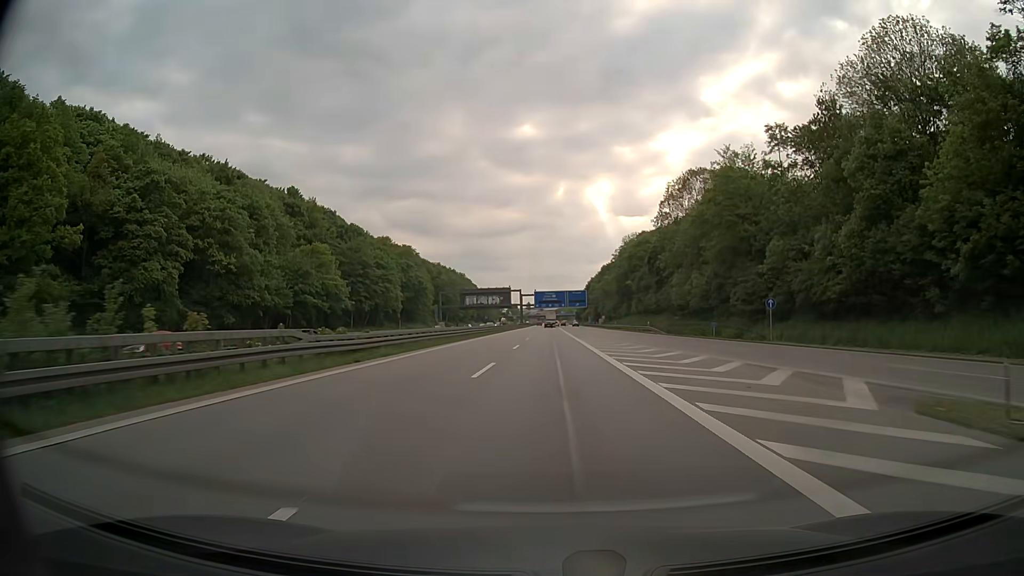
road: motorway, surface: asphalt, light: Day
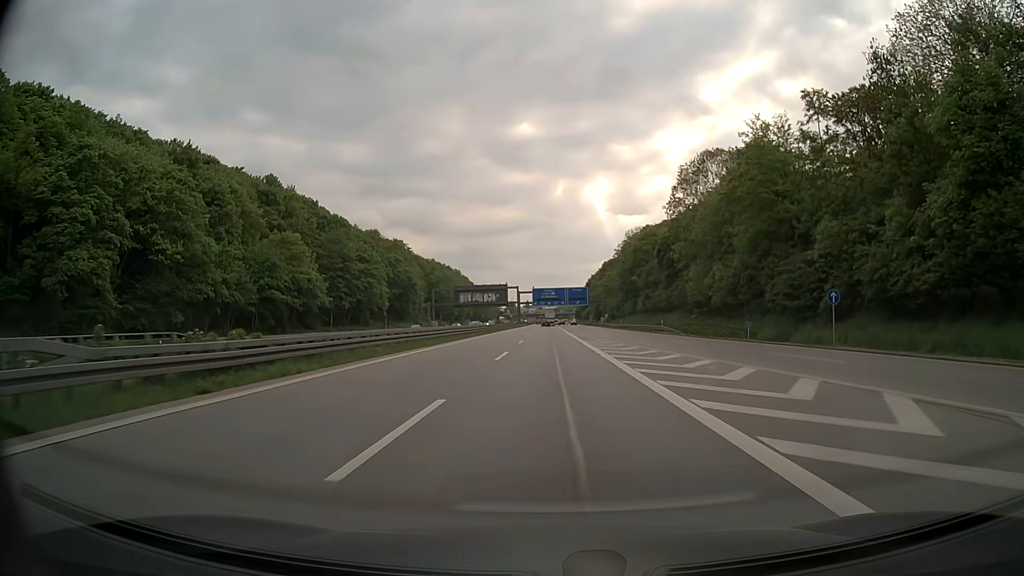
(0.0, +10.8) m; 0°
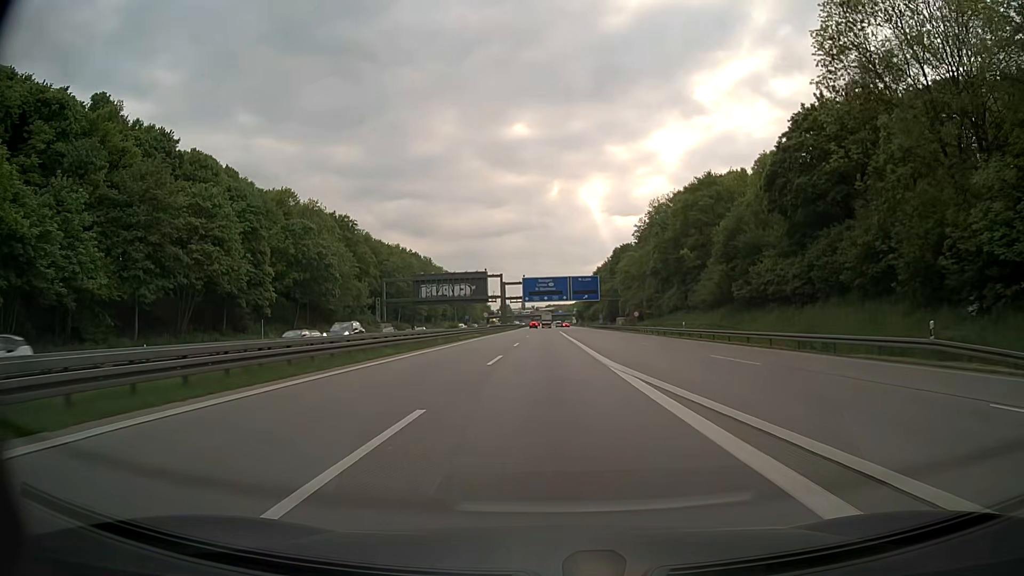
(+0.3, +53.9) m; 0°
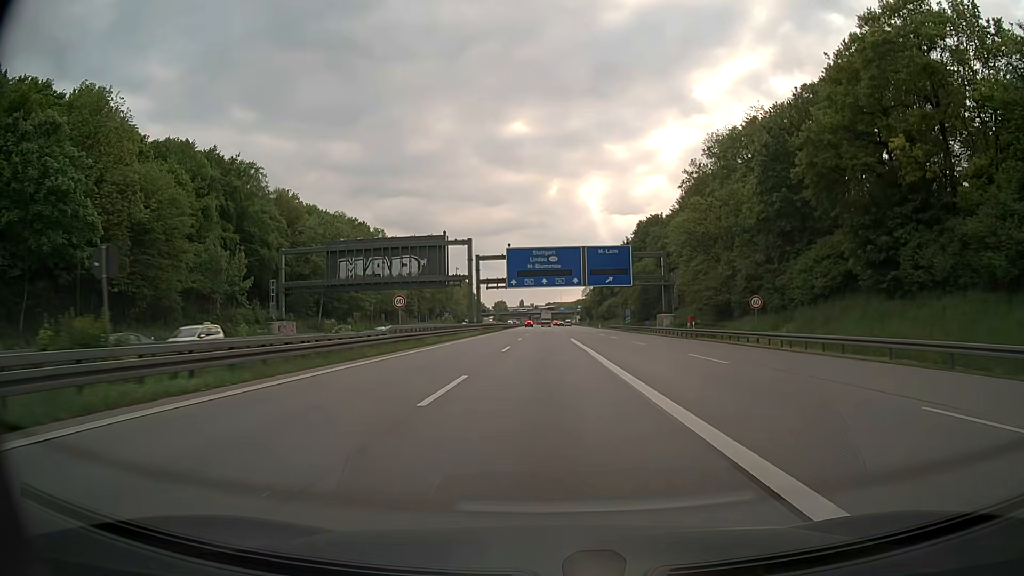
(-0.1, +53.9) m; 0°
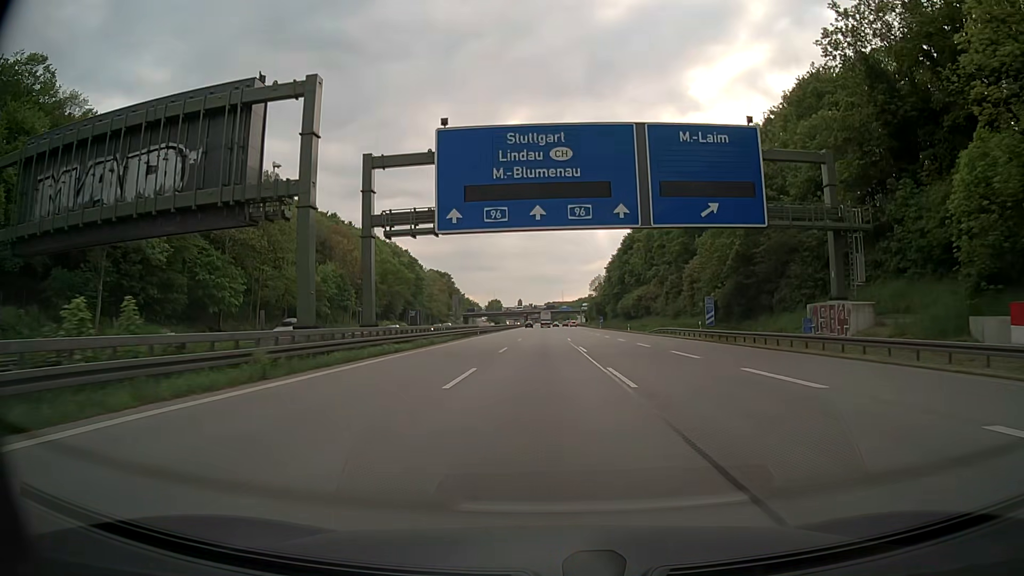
(-0.1, +54.0) m; 0°
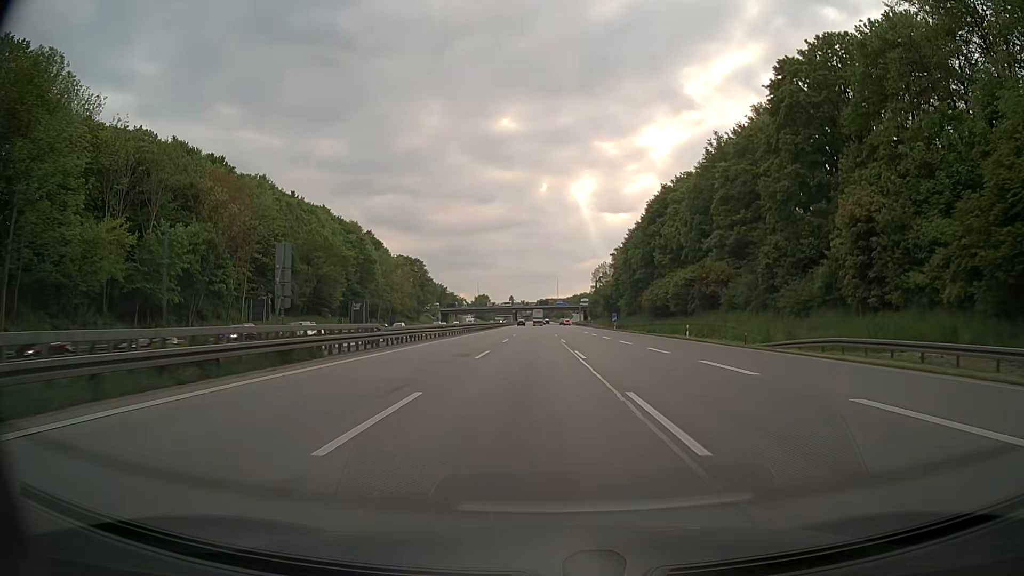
(0.0, +43.2) m; 0°
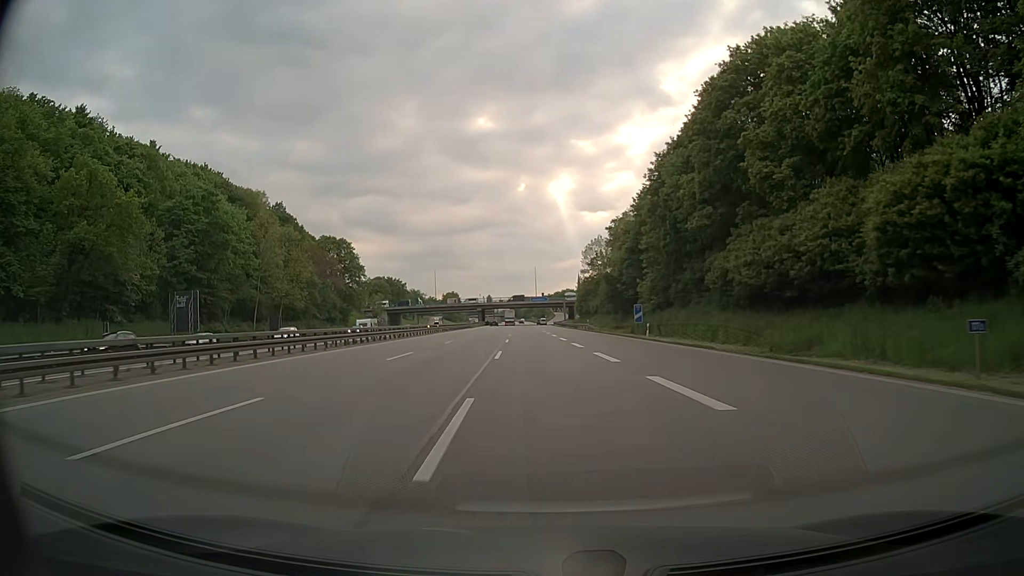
(+2.0, +54.0) m; +2°
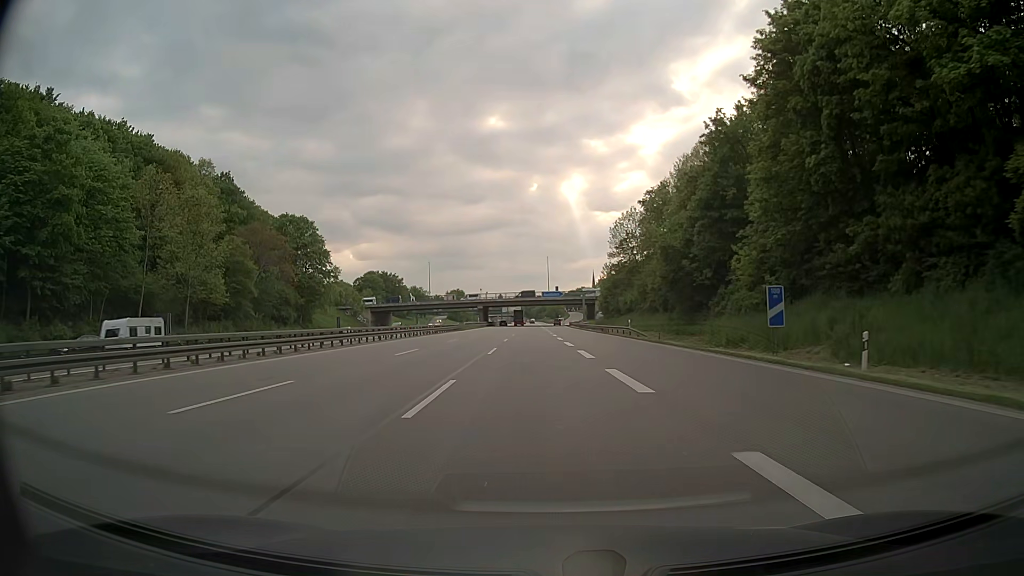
(-0.5, +32.4) m; -1°
(0, +10) (0, +20) (0, +30) (-1, +40) (-1, +50) (-1, +60) (-1, +70) (-2, +80) (-2, +90) (-2, +100) m
